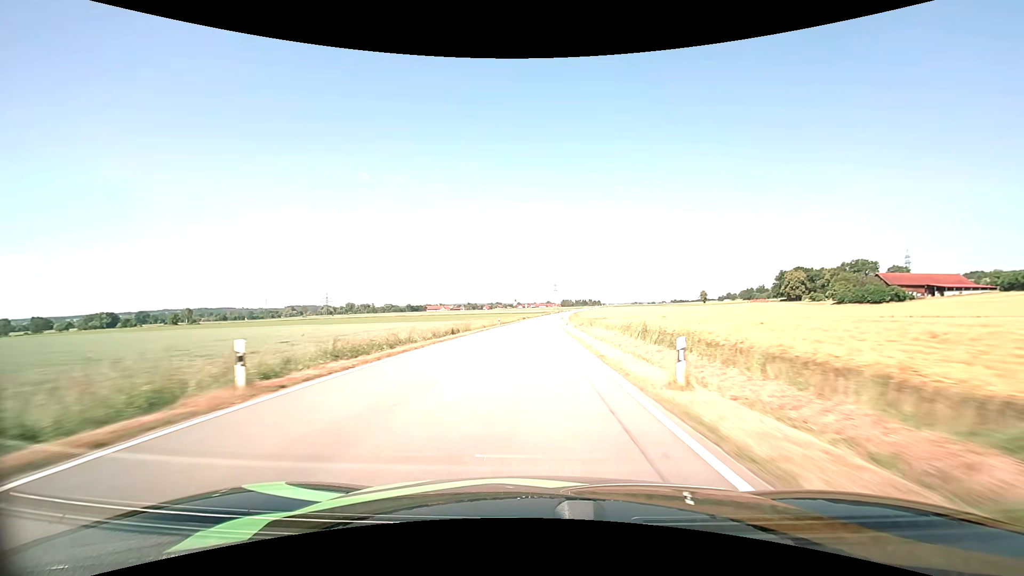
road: tertiary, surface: asphalt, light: Day
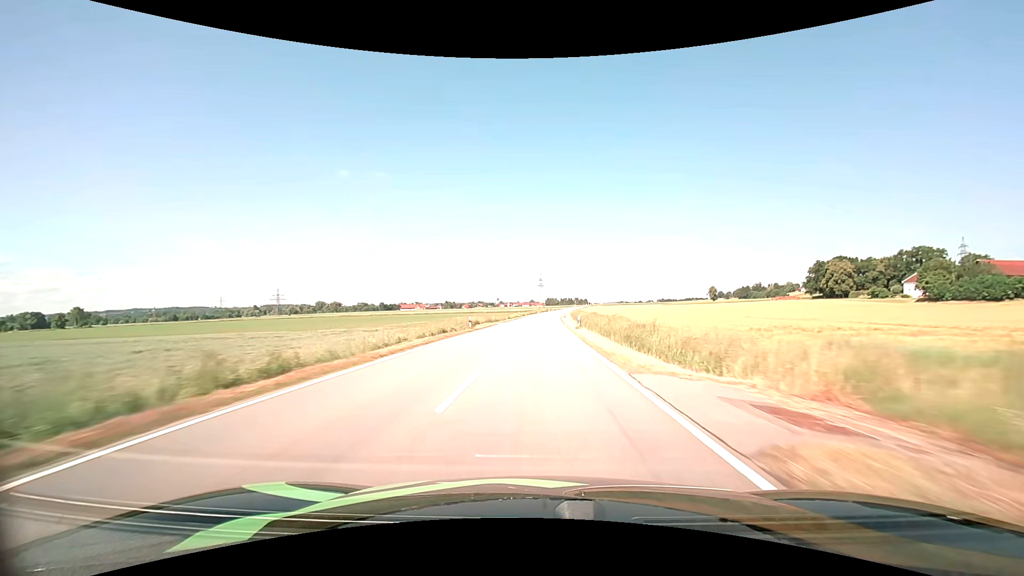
(+0.9, +75.6) m; +2°
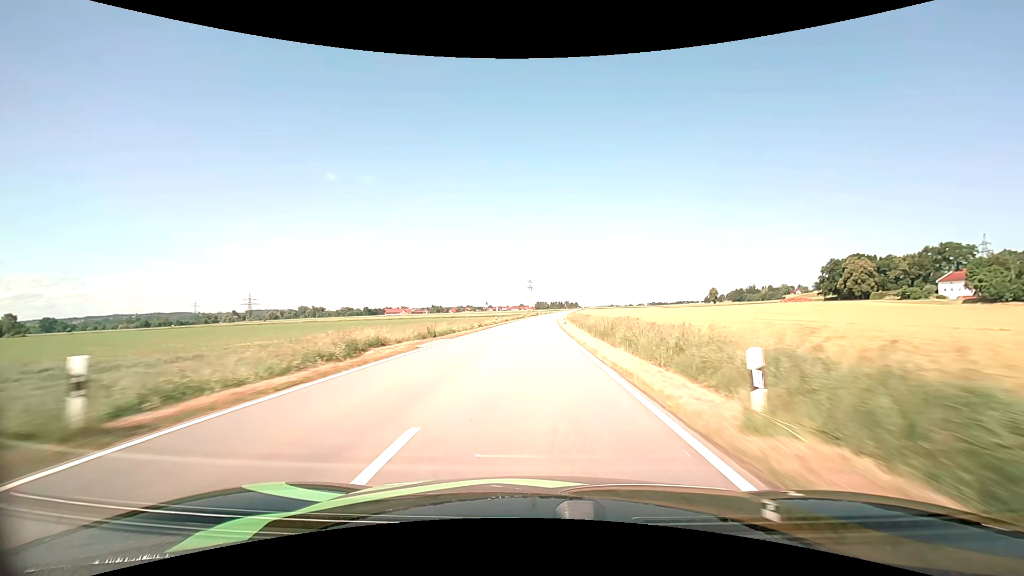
(+0.3, +29.8) m; +1°
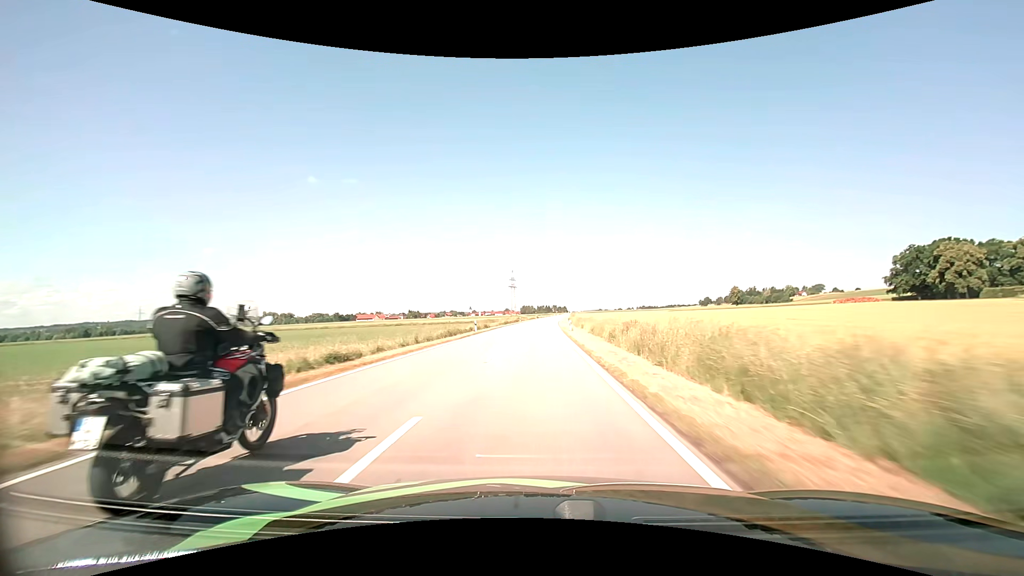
(+1.2, +74.2) m; +2°
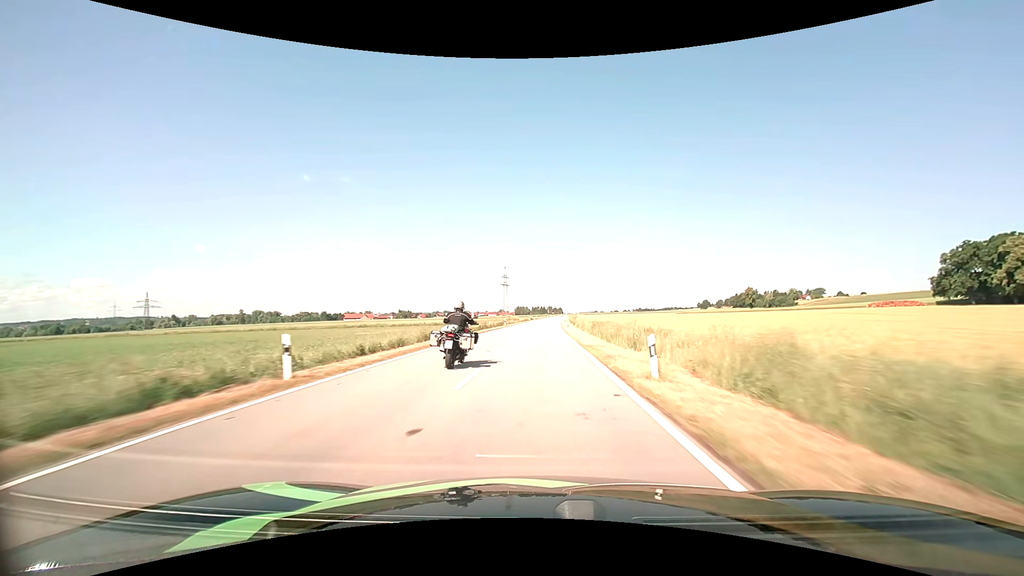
(+0.1, +30.7) m; 0°
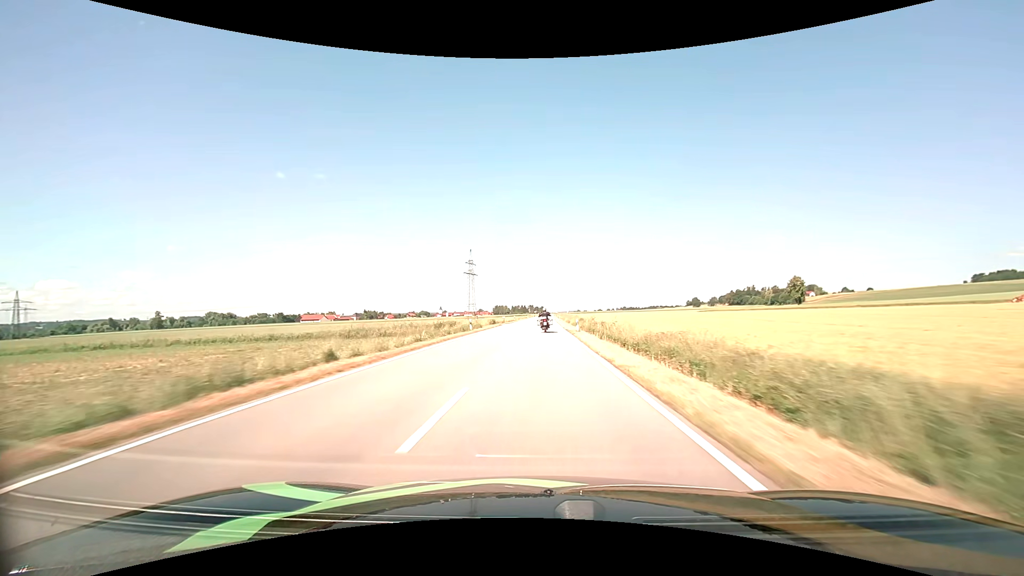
(+1.7, +78.4) m; +2°
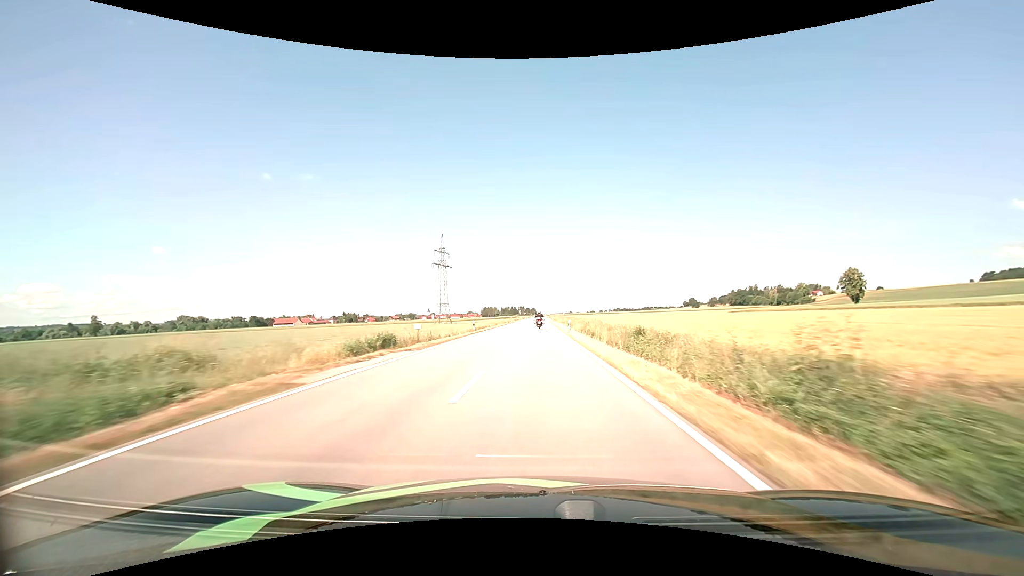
(+0.5, +47.3) m; +1°
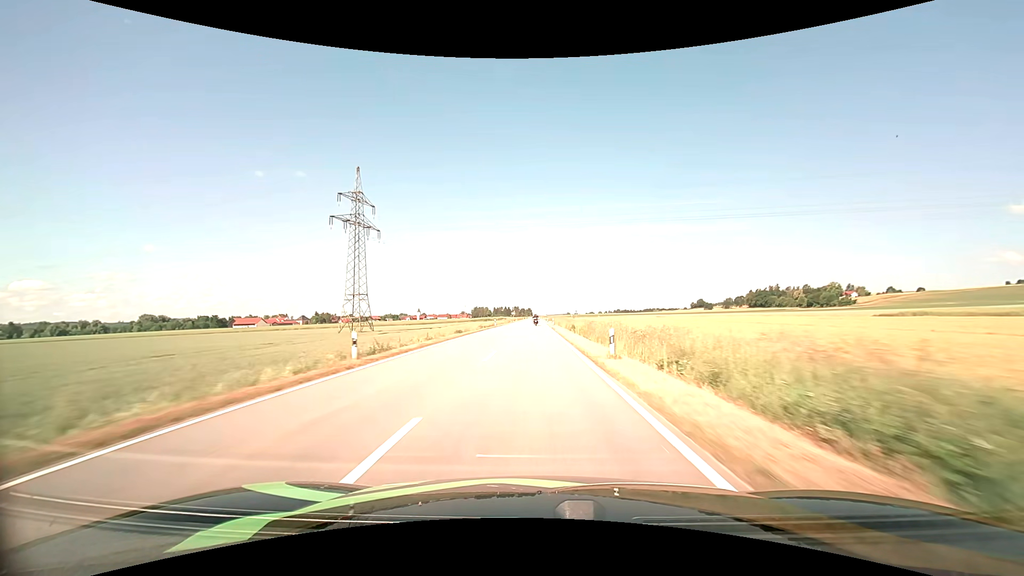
(+0.3, +79.6) m; 0°
(0, +10) (0, +20) (0, +30) (0, +40) (0, +50) (0, +60) (0, +70) (0, +80) (0, +90) (0, +100) m
